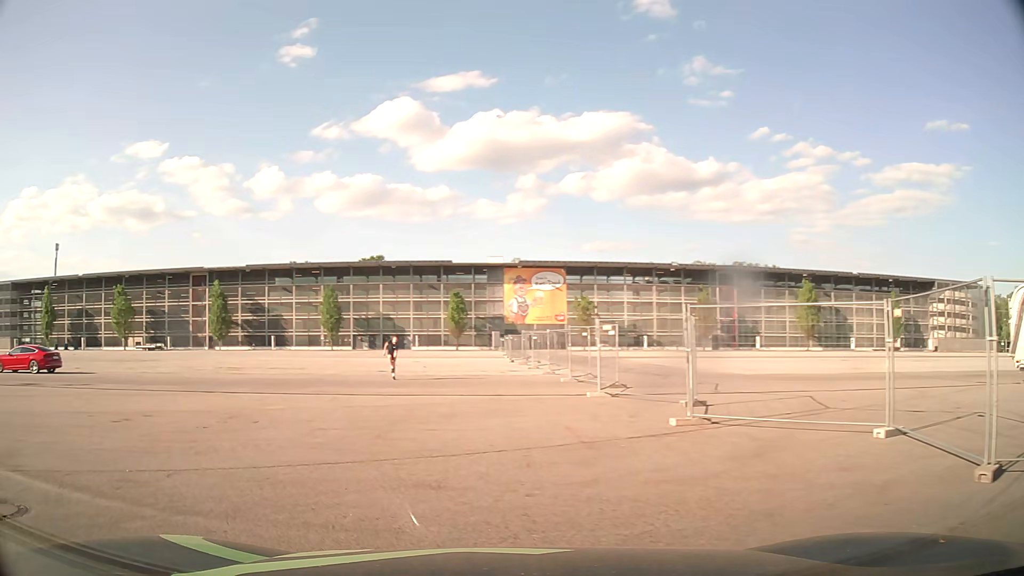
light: Day
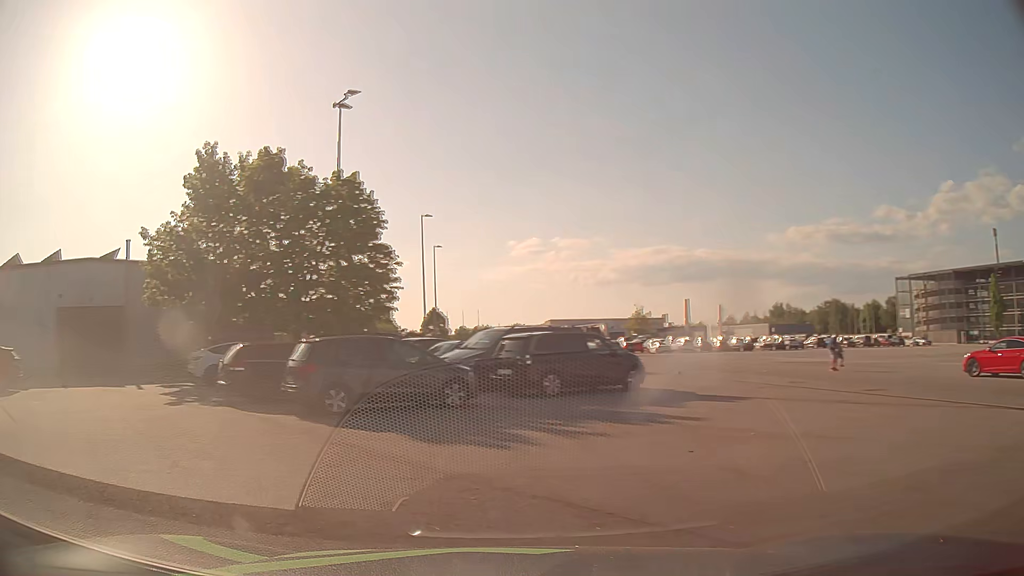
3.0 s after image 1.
(-7.6, +8.6) m; -85°
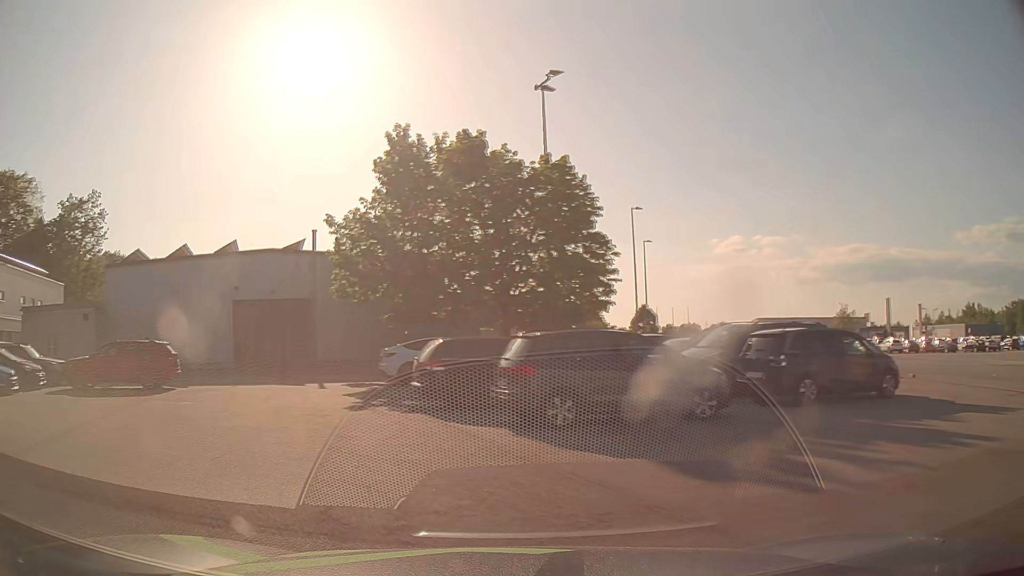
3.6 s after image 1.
(-0.5, +2.7) m; -17°
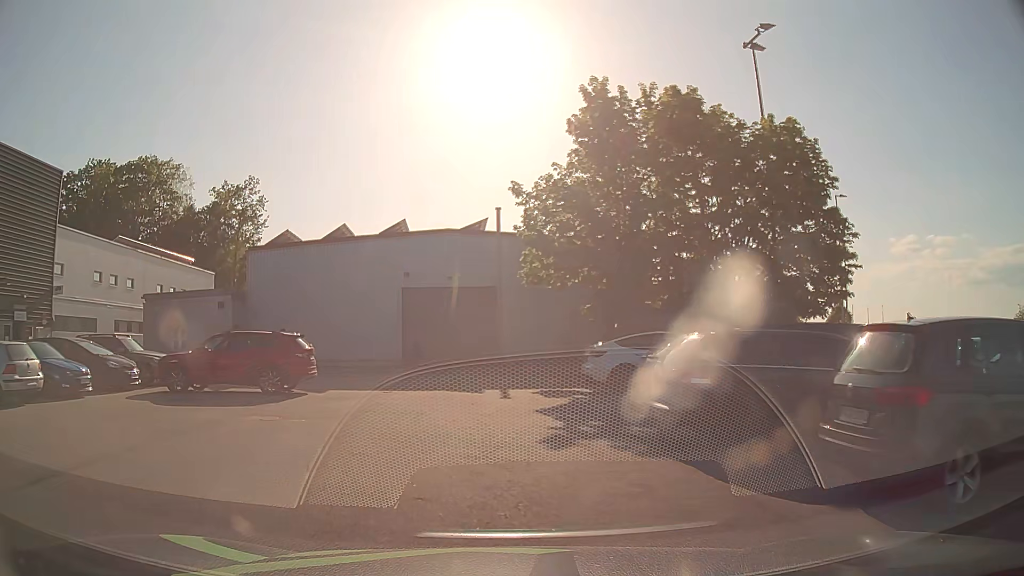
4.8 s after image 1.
(-1.0, +5.6) m; -17°
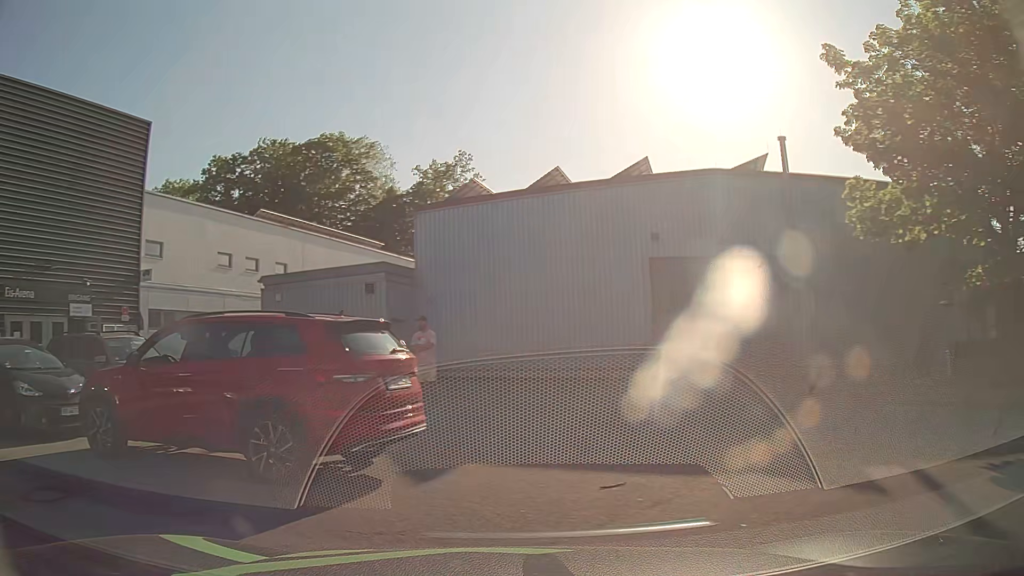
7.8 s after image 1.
(-1.2, +11.9) m; -21°
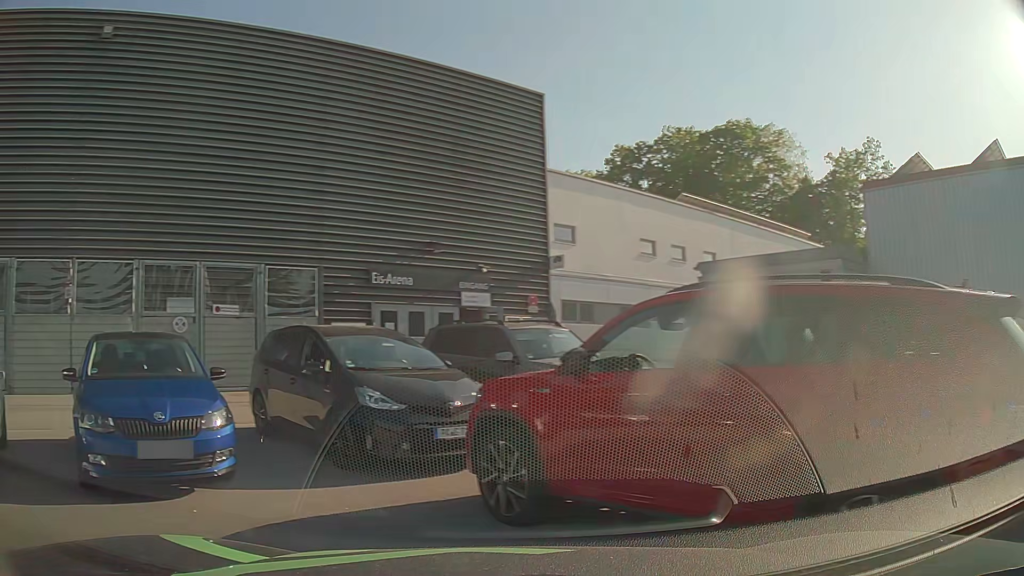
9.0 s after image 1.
(-1.0, +3.3) m; -36°
